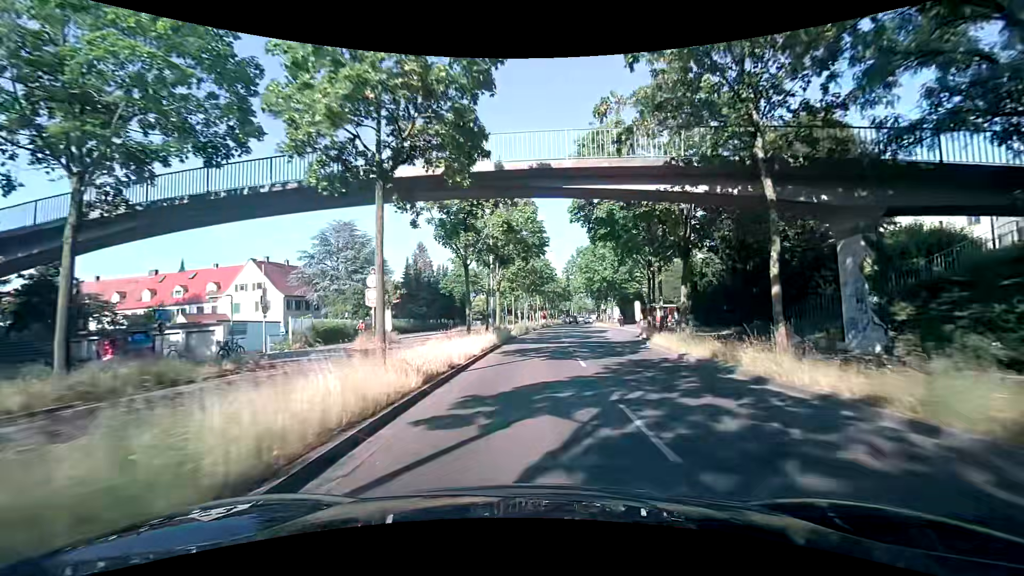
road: primary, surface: asphalt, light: Day
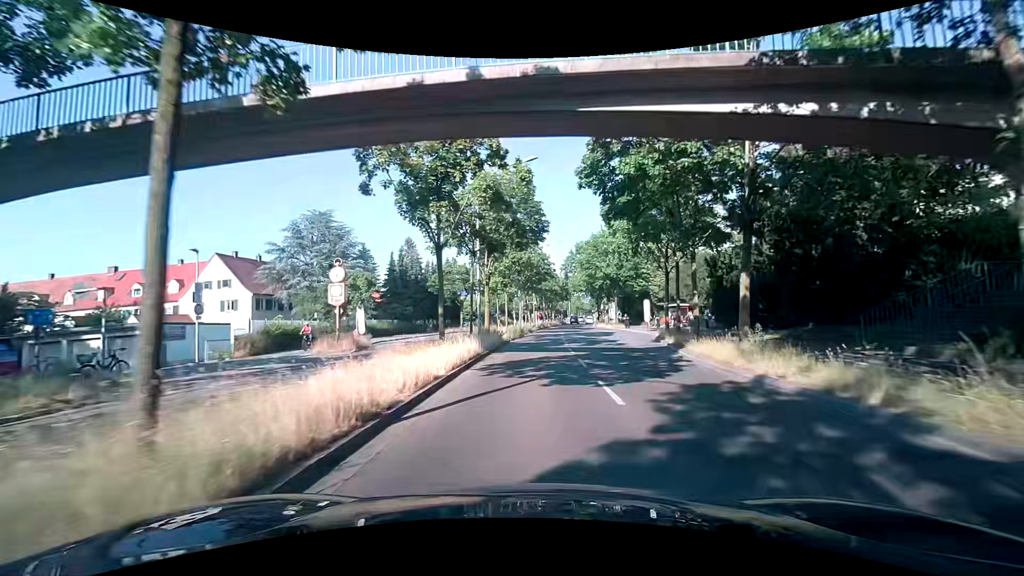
(+0.1, +6.0) m; +2°
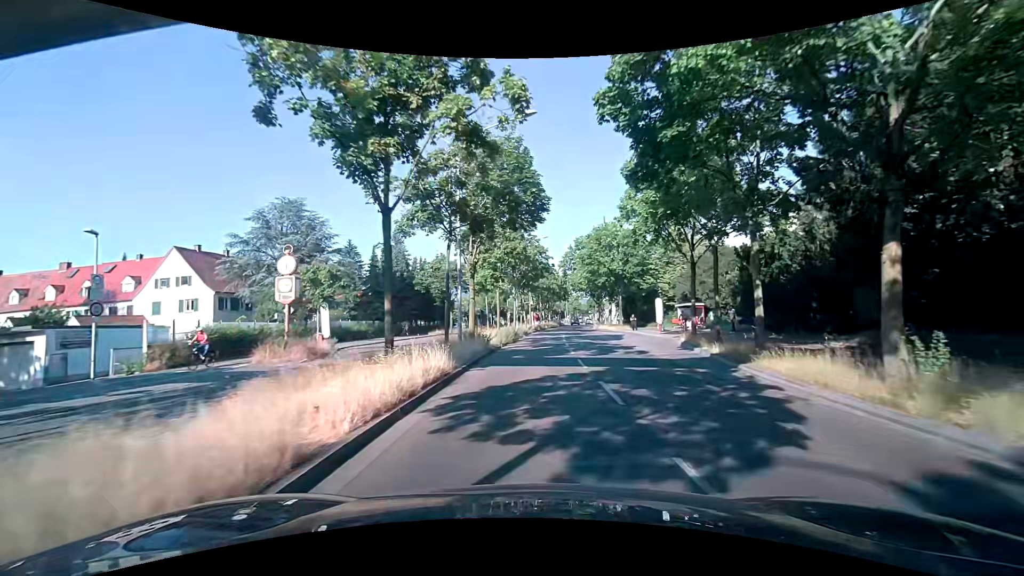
(-0.1, +5.9) m; -1°
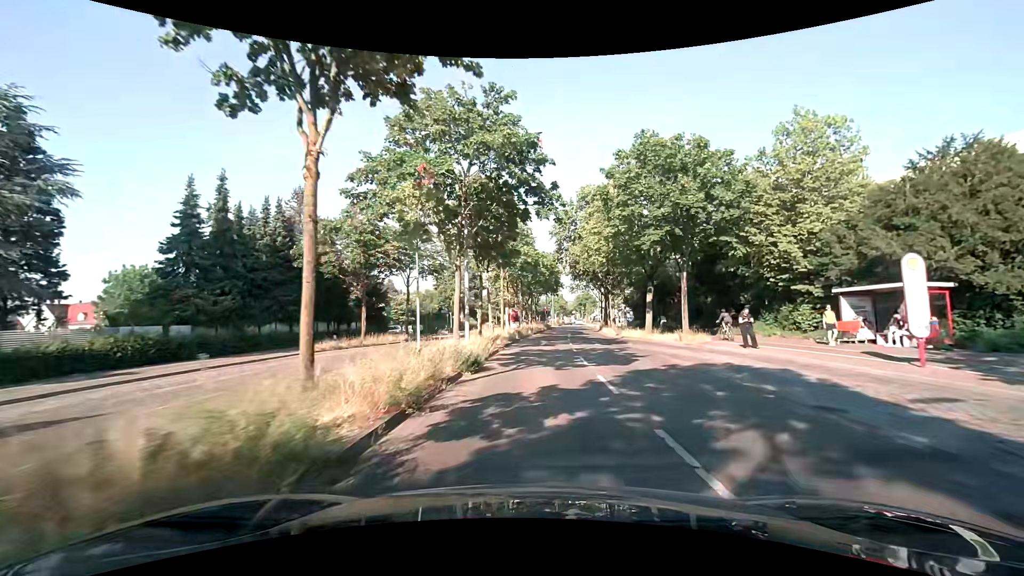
(+1.0, +28.8) m; +3°
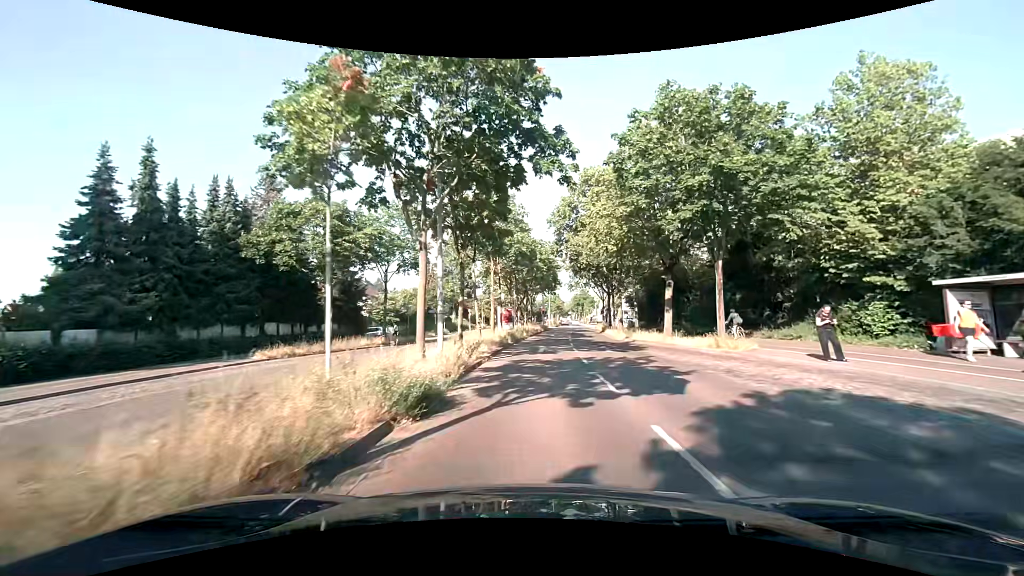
(+0.1, +5.7) m; +1°
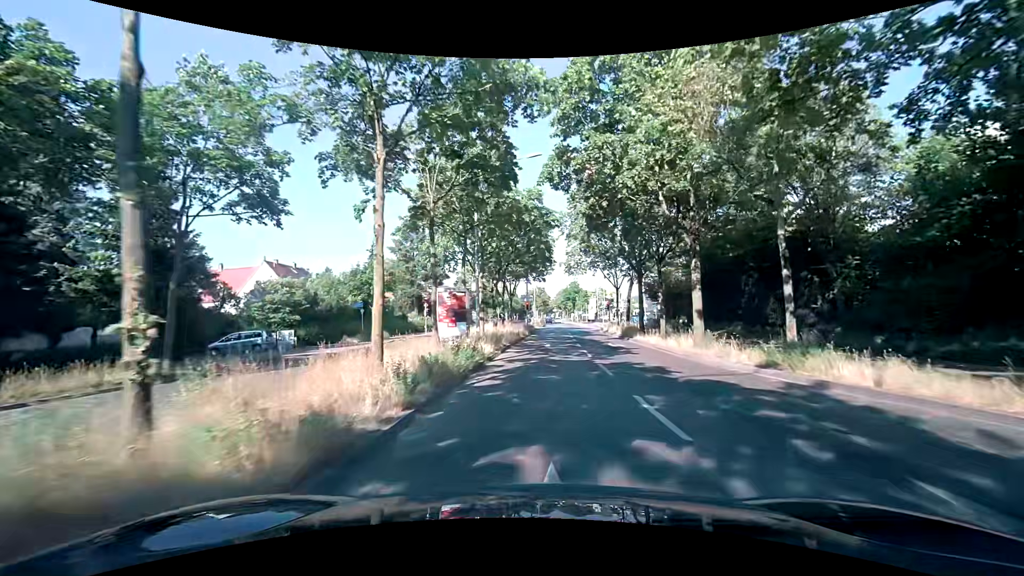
(+0.4, +21.8) m; +1°
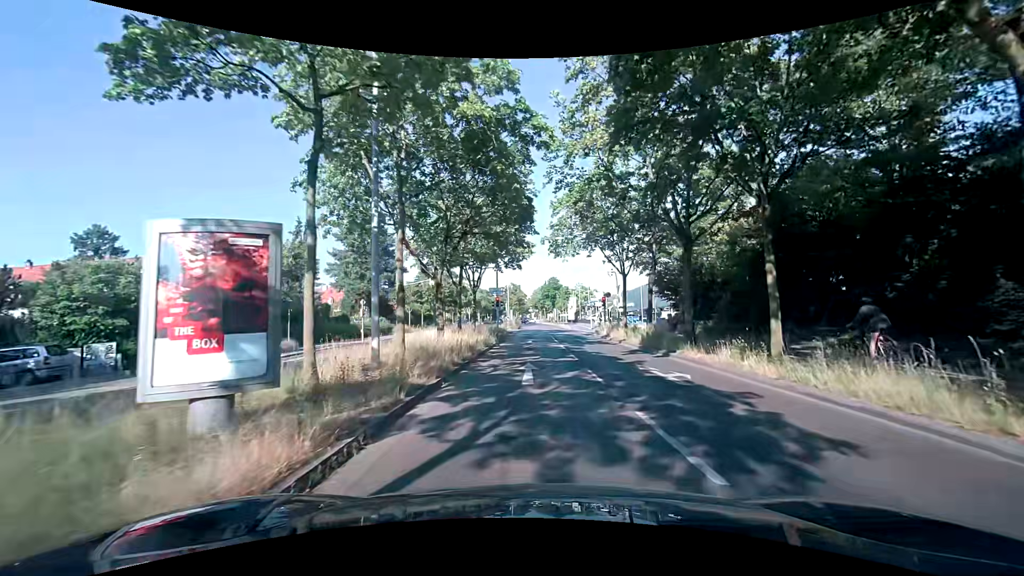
(+0.5, +13.5) m; +3°
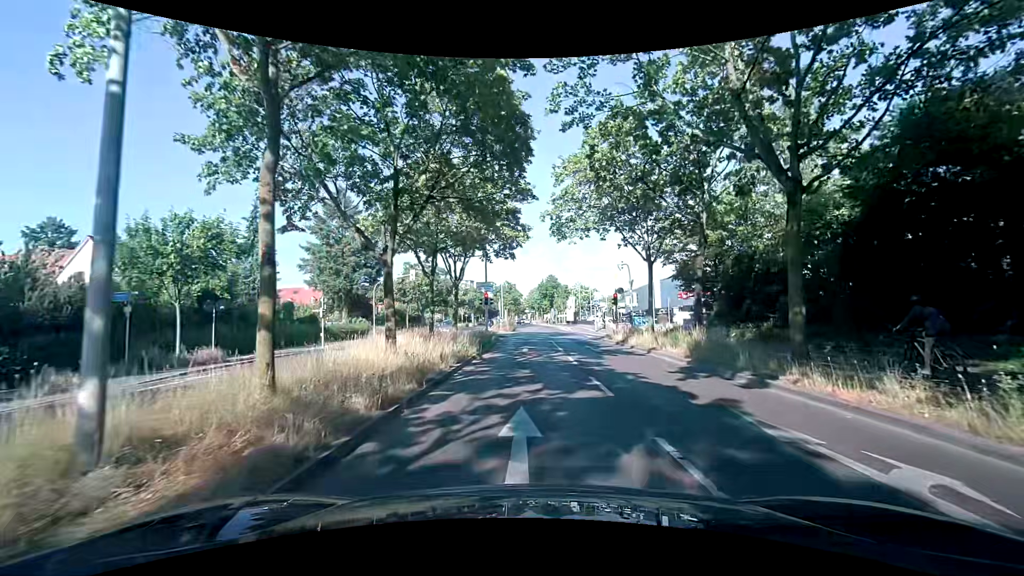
(+0.2, +7.3) m; +1°
